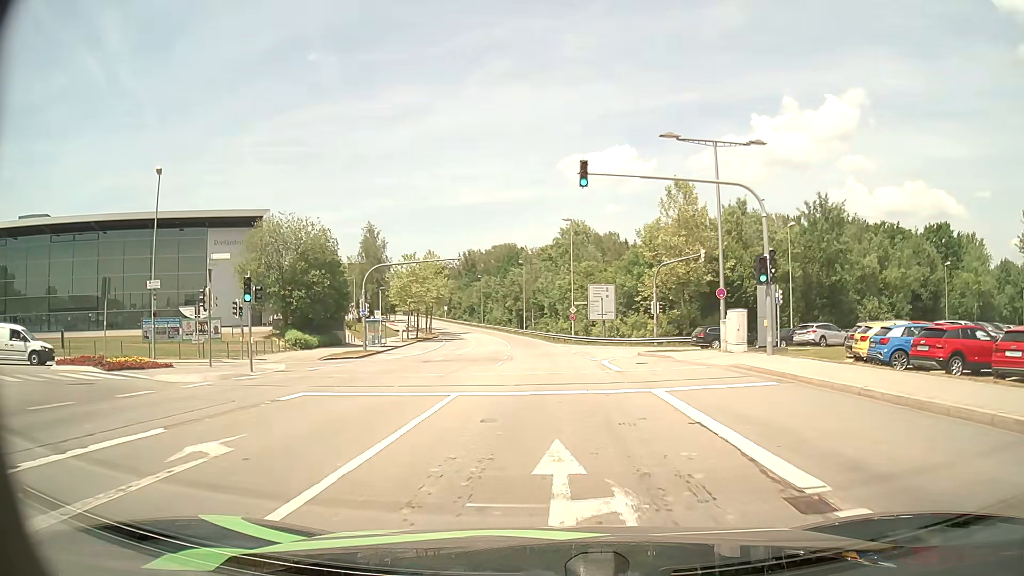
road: secondary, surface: asphalt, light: Day
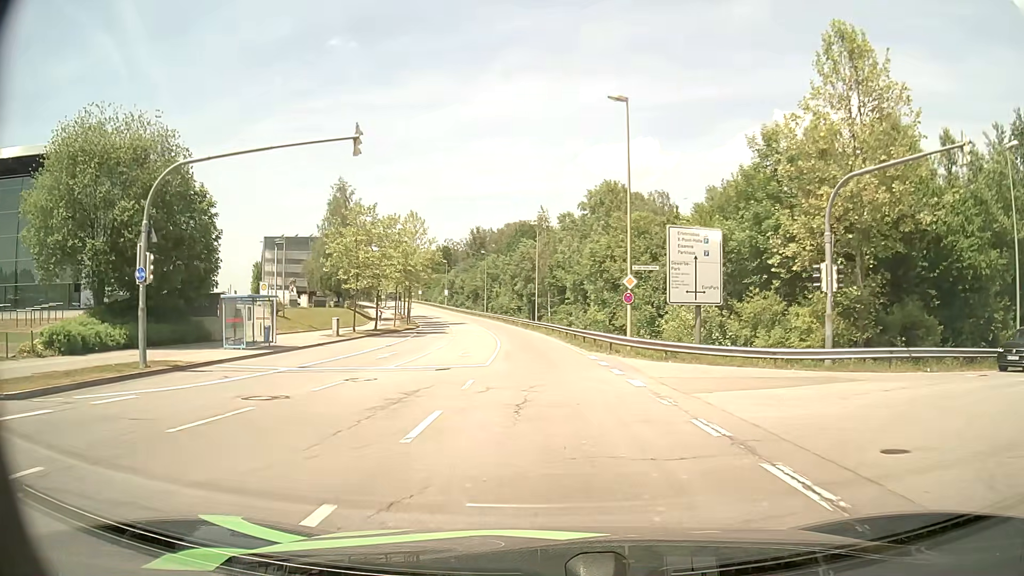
(-0.6, +28.9) m; -2°
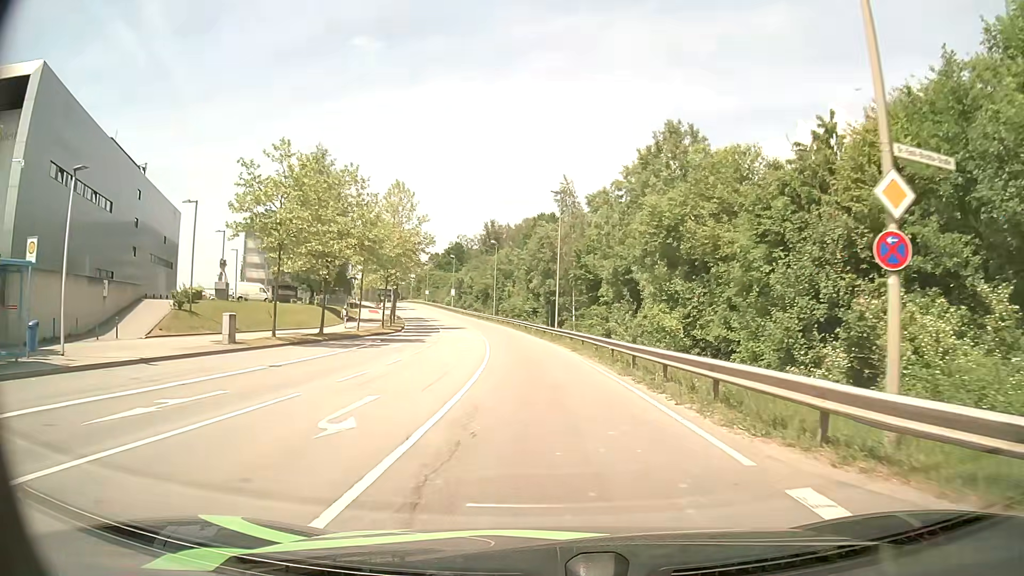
(-0.3, +19.2) m; -2°
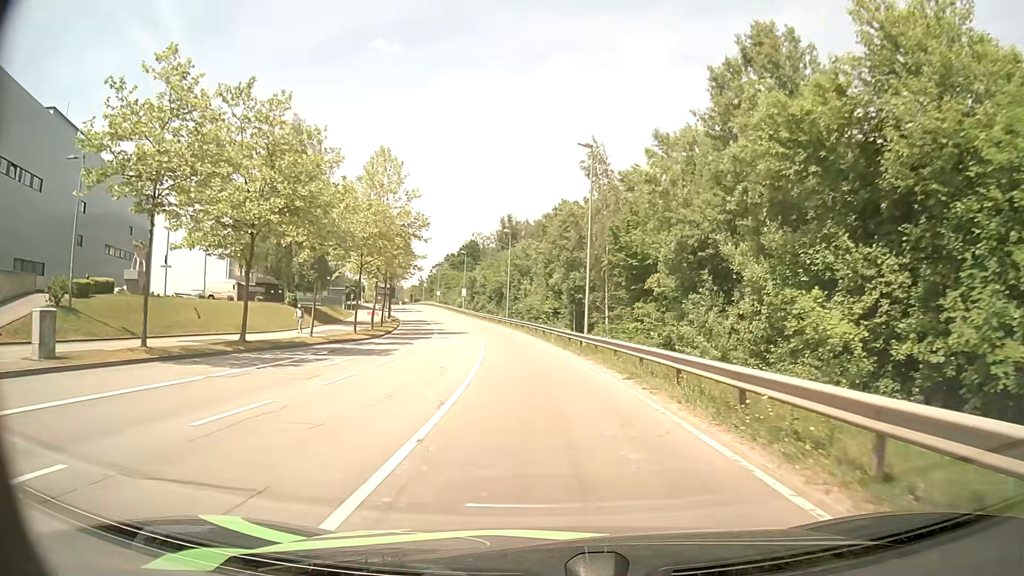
(-0.1, +13.6) m; -1°
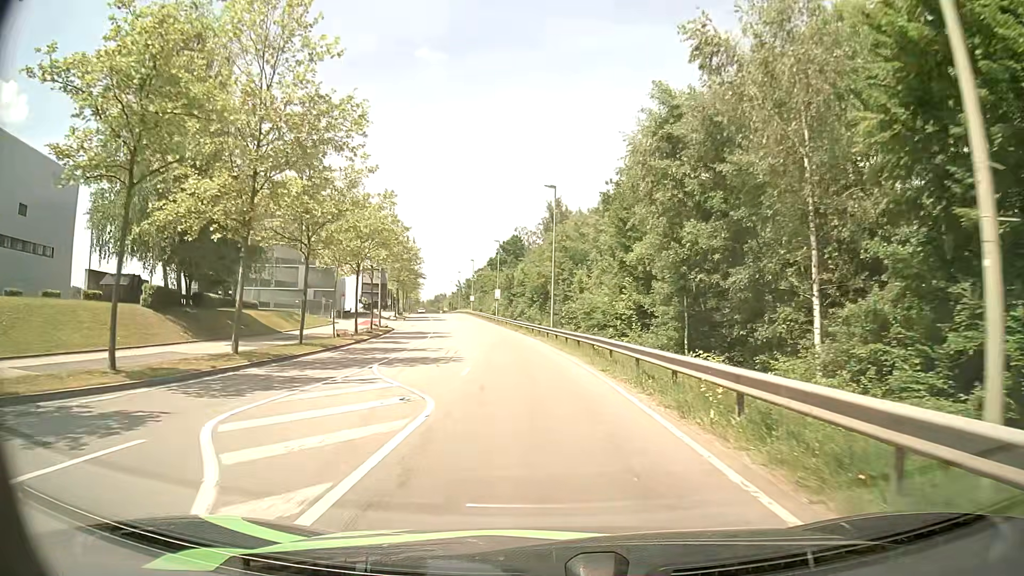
(-1.1, +28.8) m; -4°
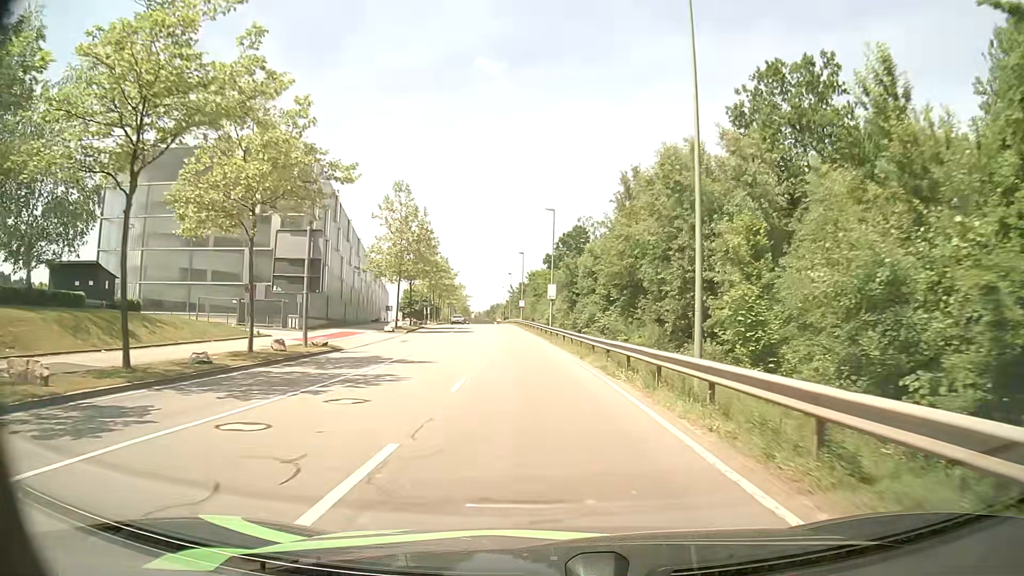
(-1.6, +30.4) m; -6°
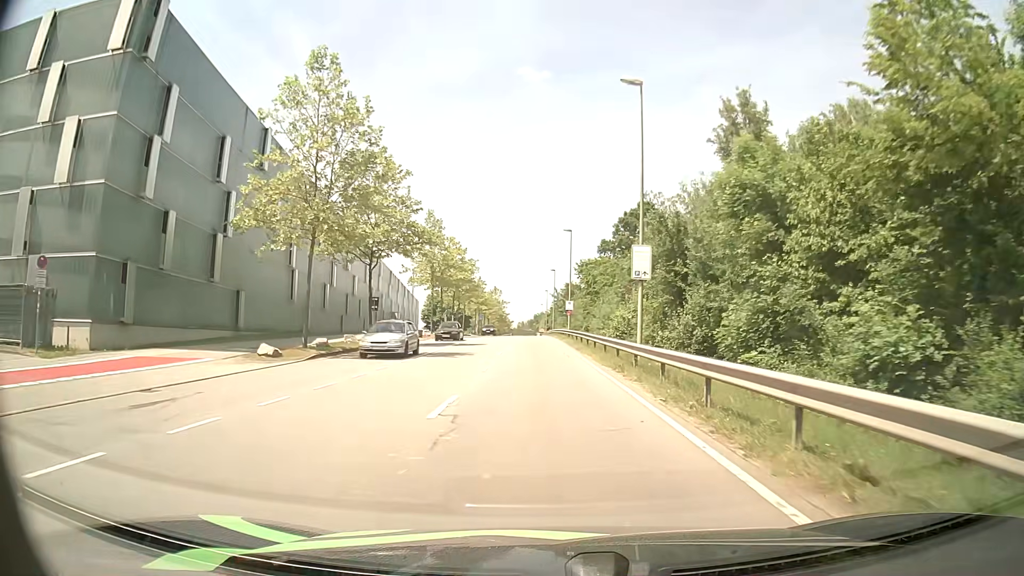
(-1.0, +31.1) m; -4°
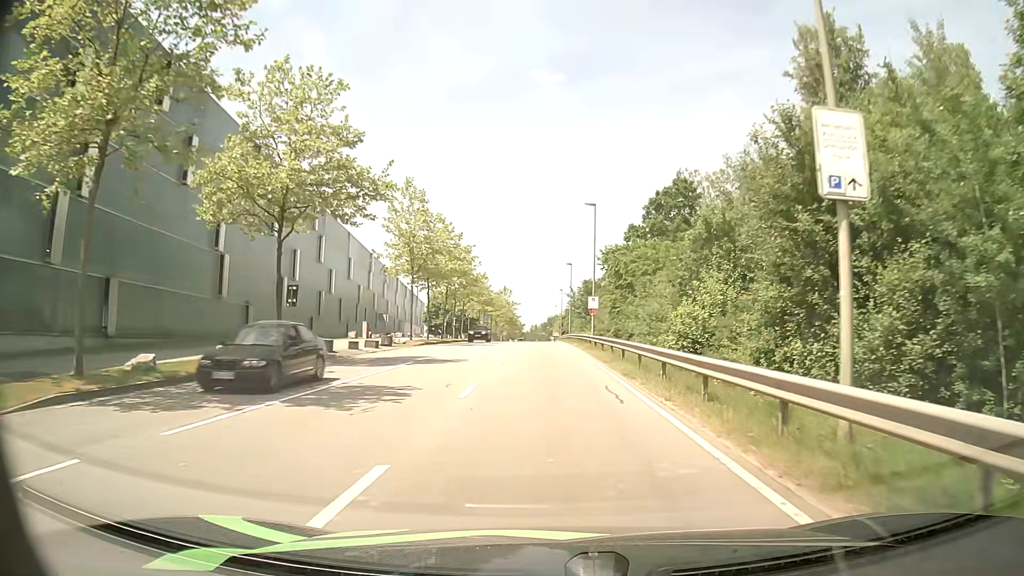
(-0.1, +15.4) m; -1°
(0, +10) (0, +20) (0, +30) (0, +40) (0, +50) (0, +60) (0, +70) (0, +80) (0, +90) (0, +100) m
